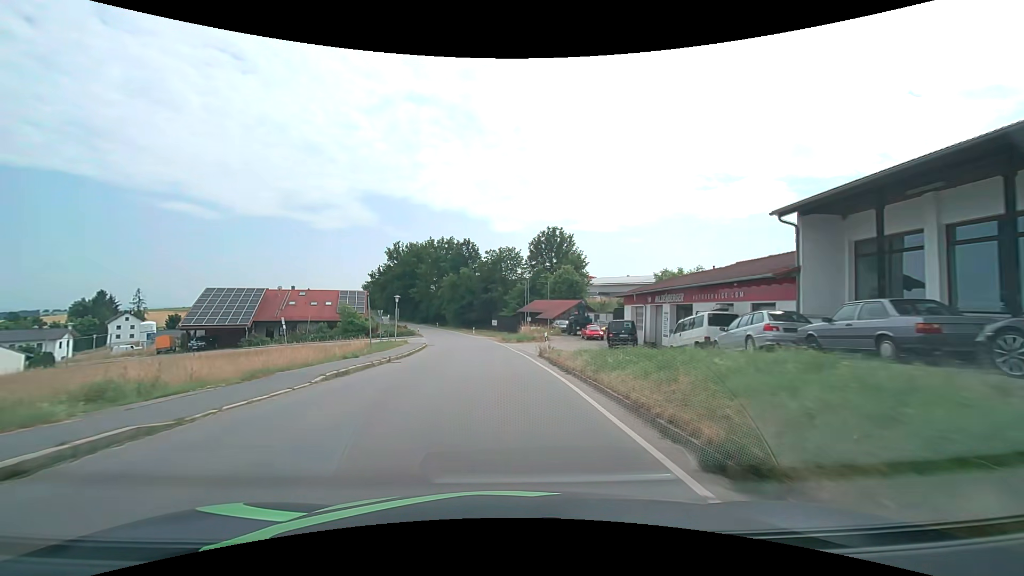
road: tertiary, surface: asphalt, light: Day
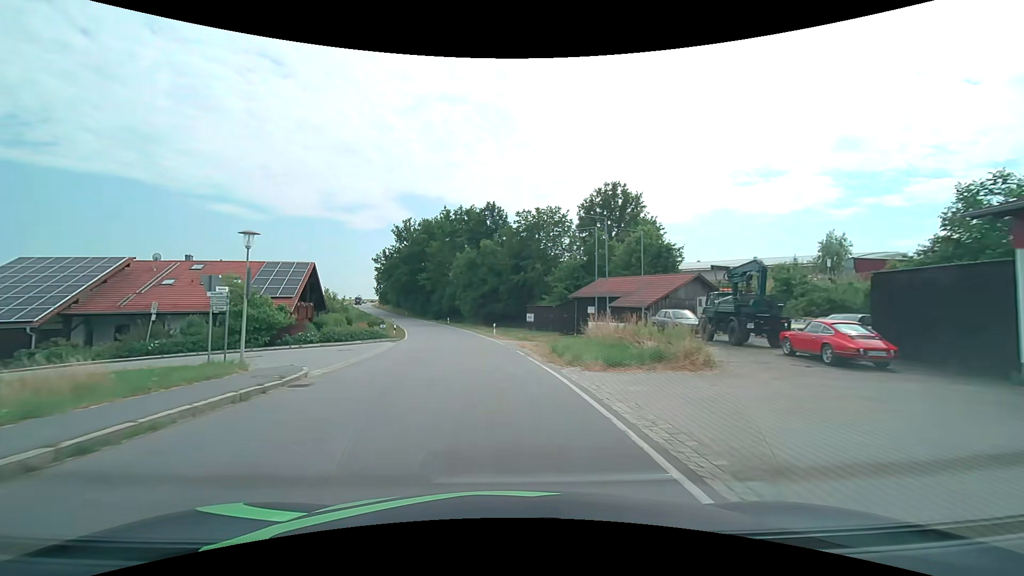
(-0.6, +31.0) m; -3°
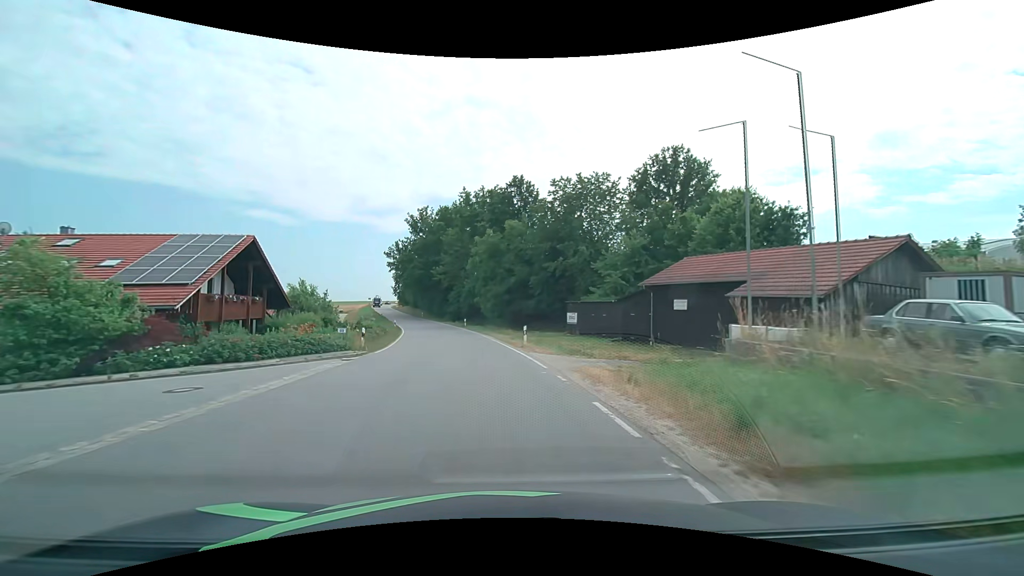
(-0.5, +15.3) m; -3°
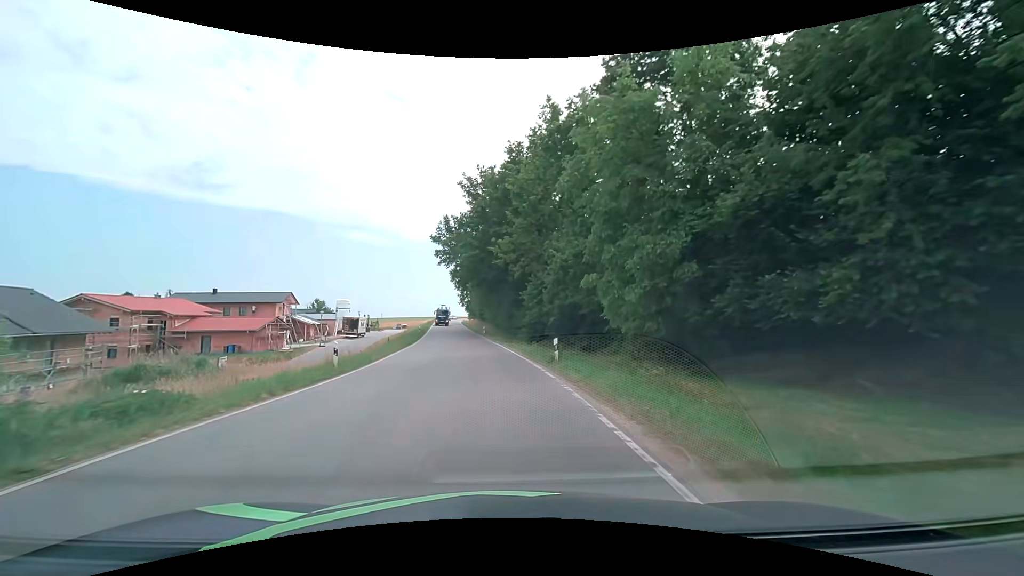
(-3.0, +37.7) m; -10°
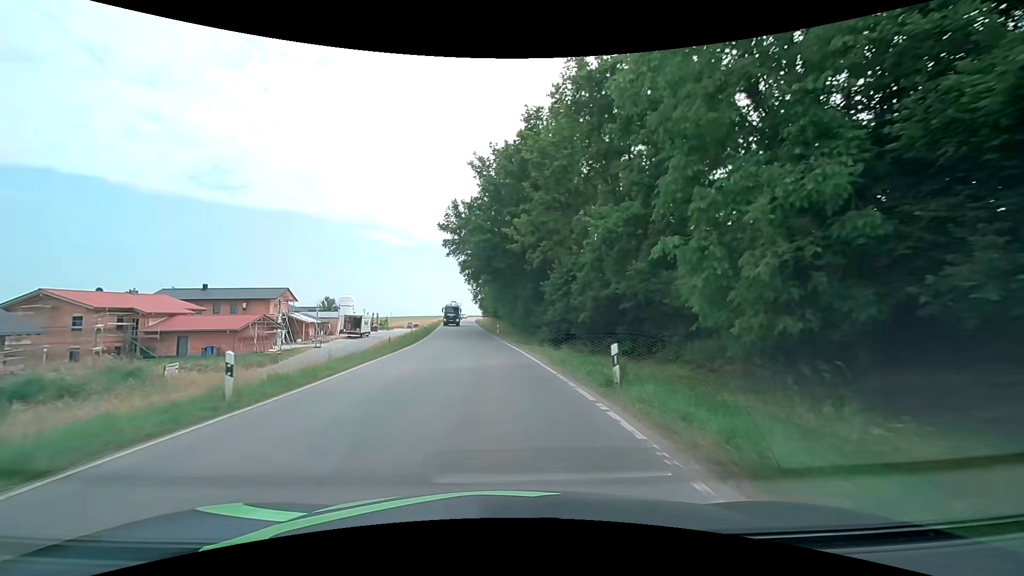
(-0.2, +7.5) m; -2°
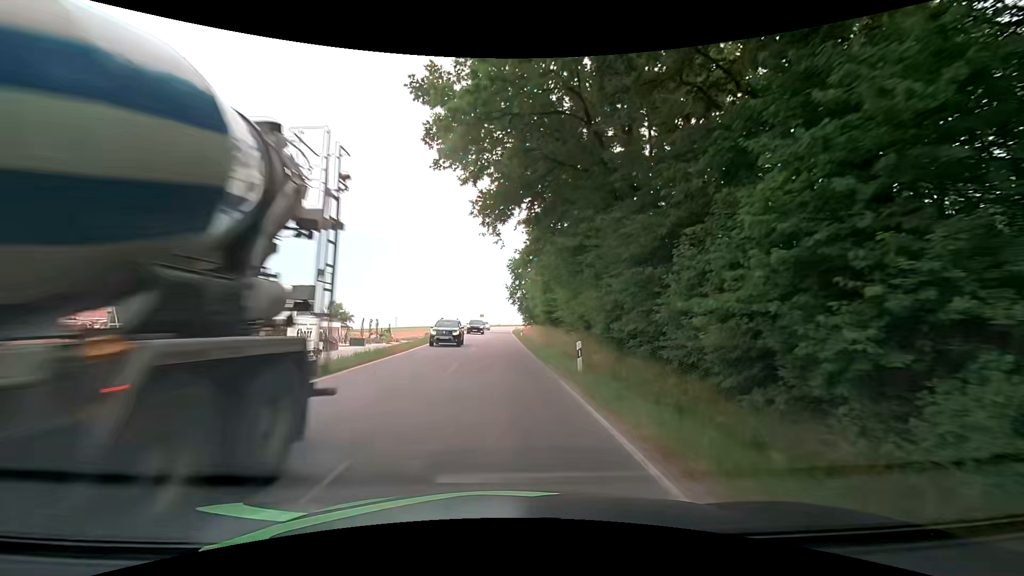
(-1.7, +37.5) m; -4°
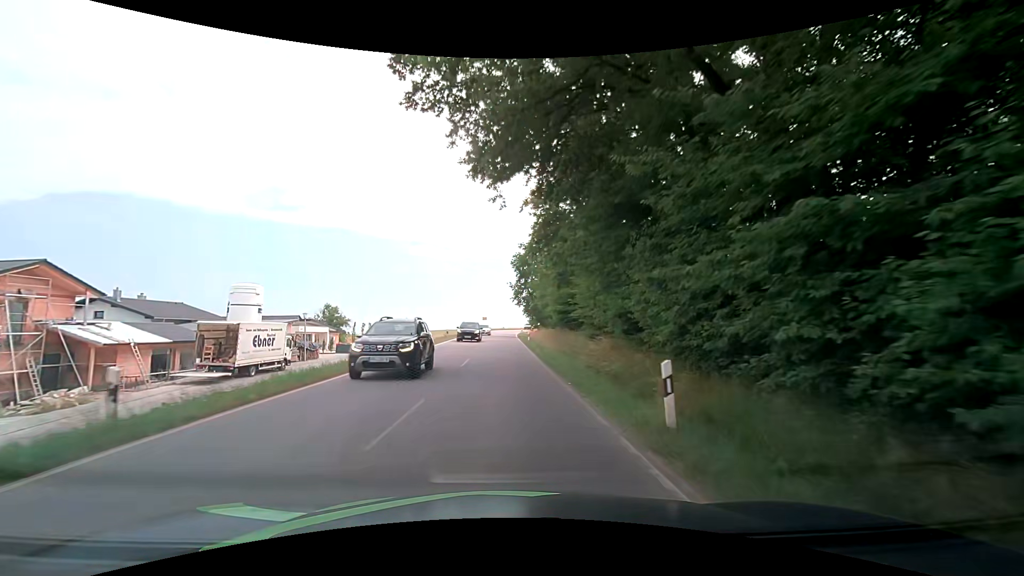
(0.0, +7.5) m; 0°
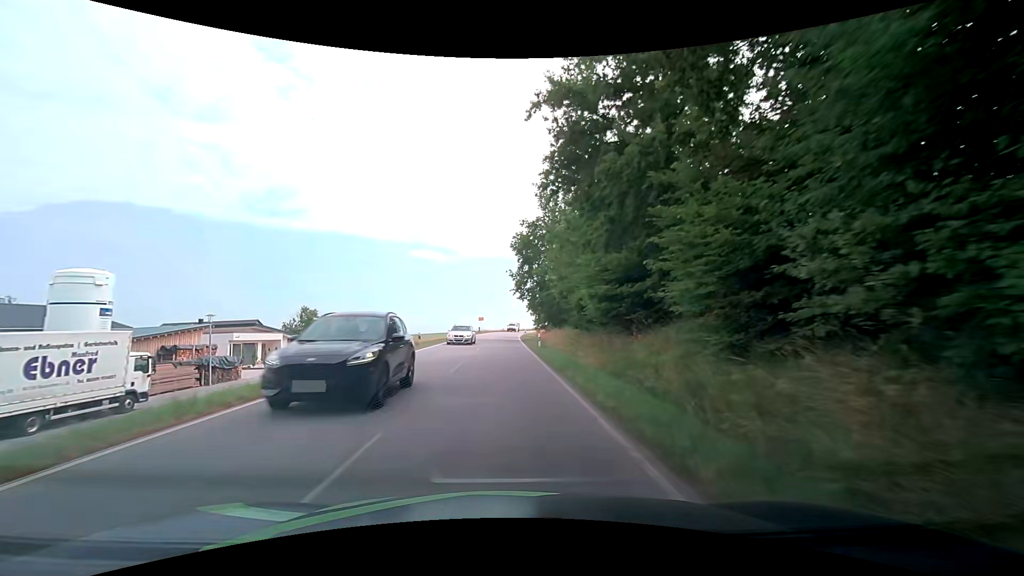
(-0.1, +15.0) m; 0°
(0, +10) (0, +20) (0, +30) (0, +40) (0, +50) (0, +60) (0, +70) (0, +80) (+1, +90) (+2, +100) m
